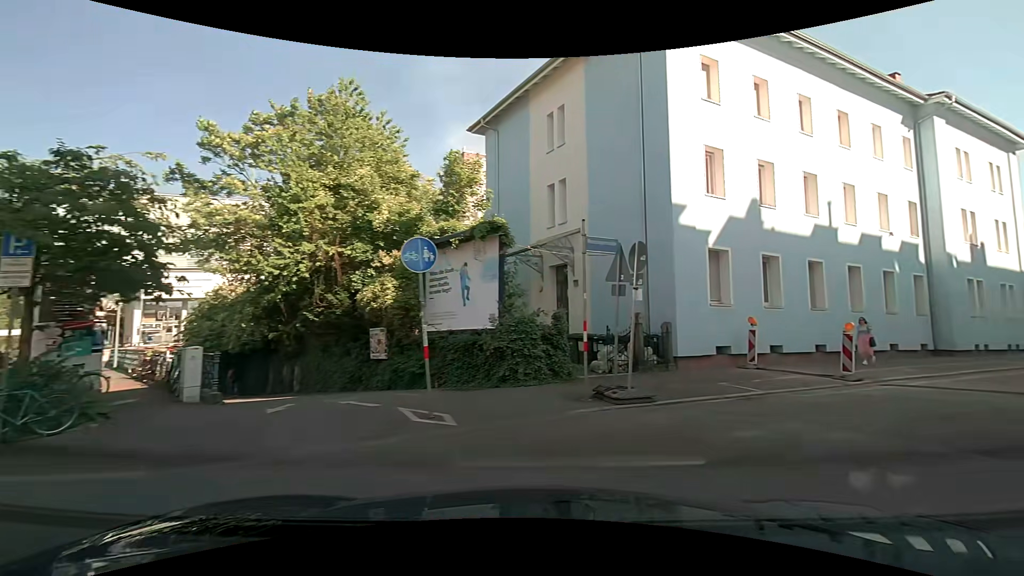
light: Day
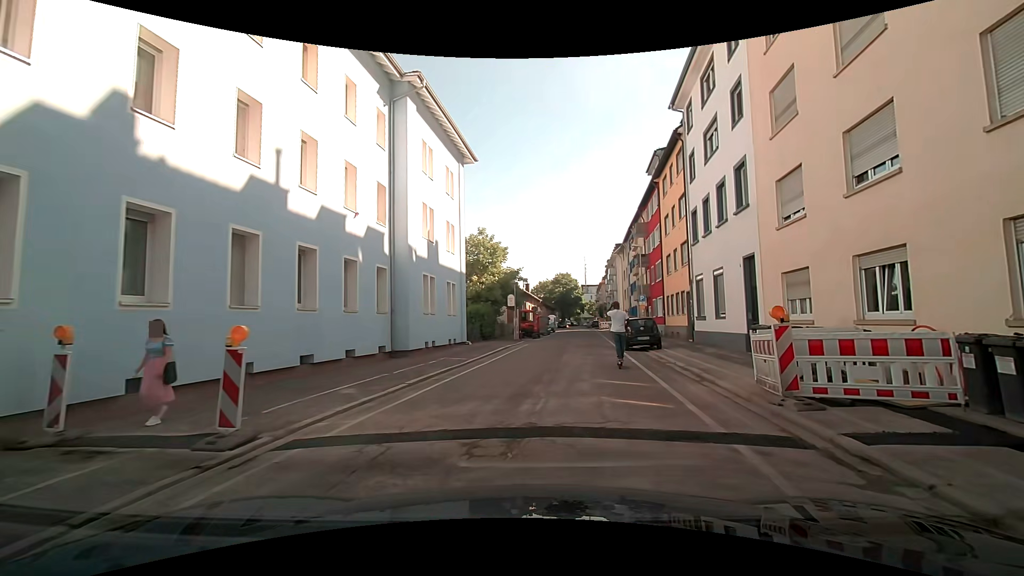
(+4.3, +7.4) m; +52°
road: residential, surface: asphalt
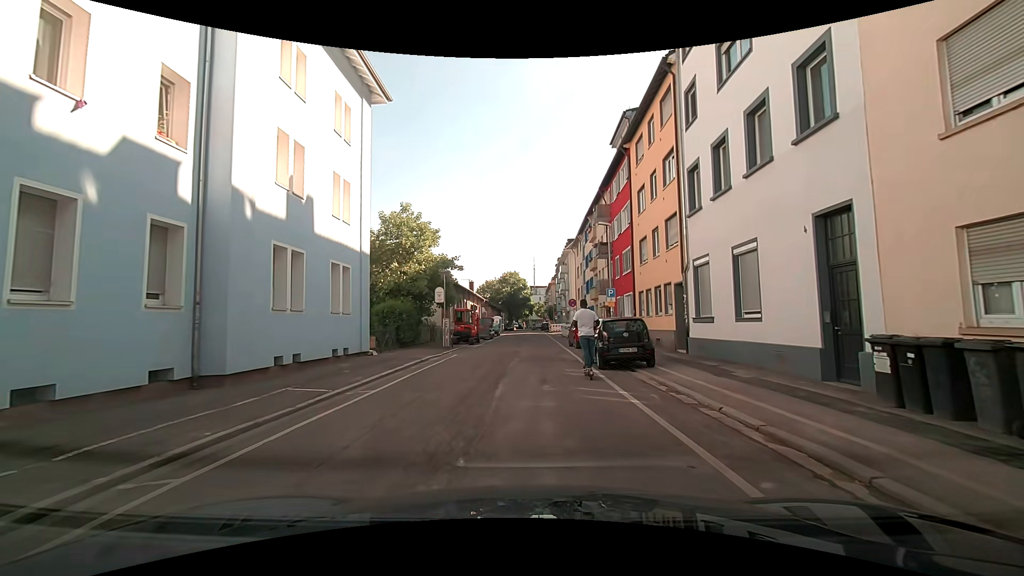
(+0.9, +8.5) m; +7°
